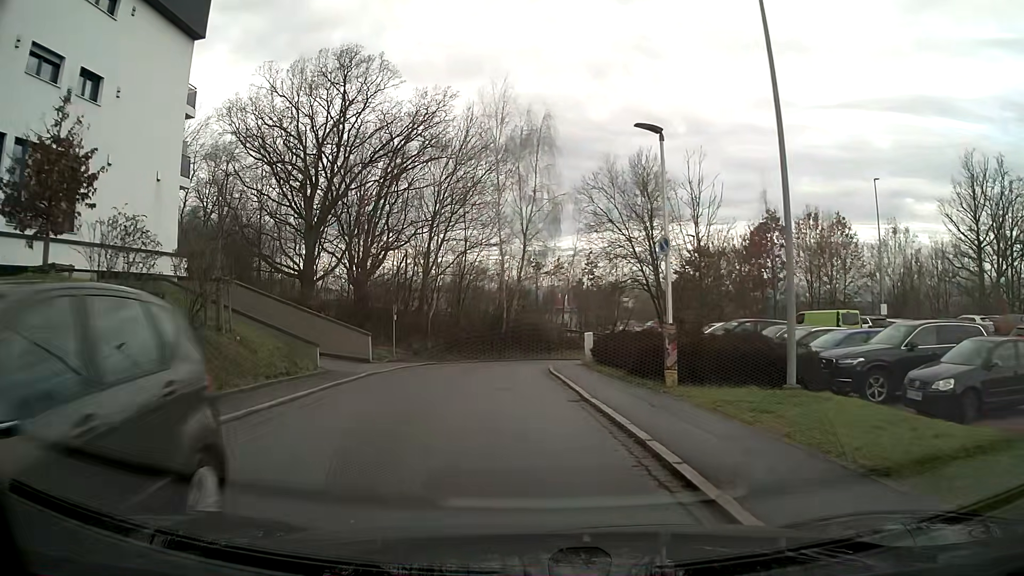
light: Day
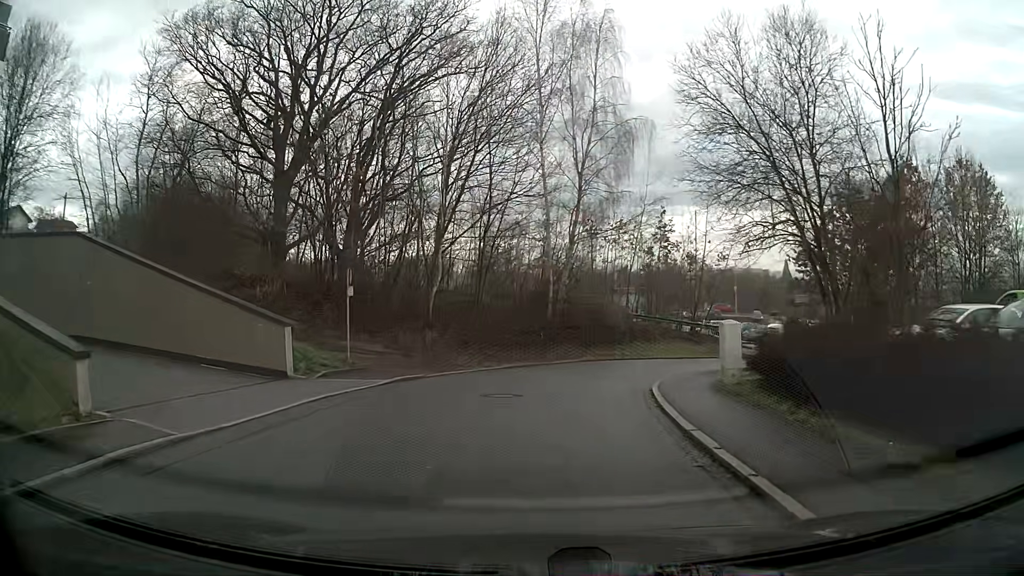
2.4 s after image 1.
(-0.5, +14.5) m; -3°
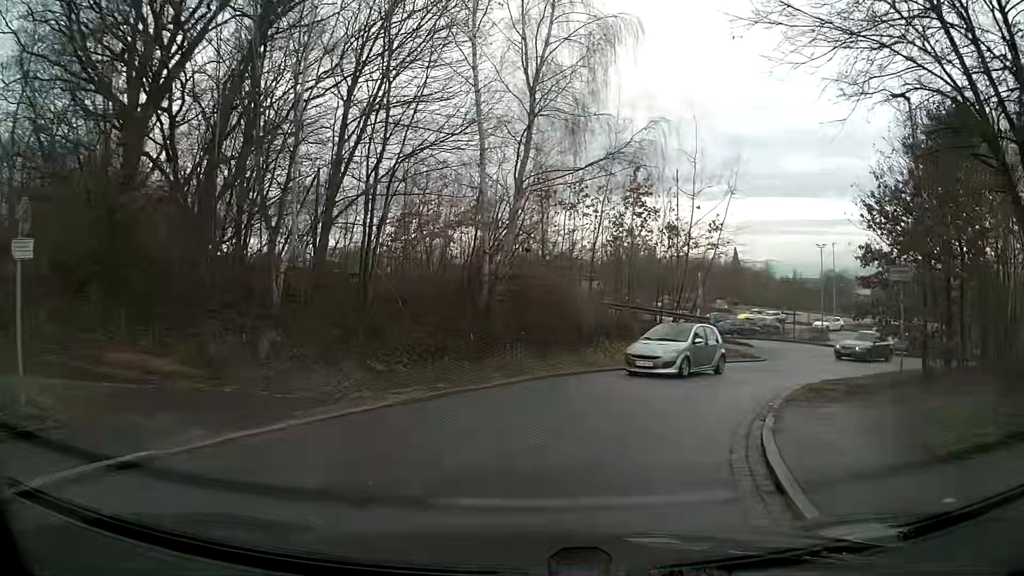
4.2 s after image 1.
(+0.5, +10.5) m; +6°
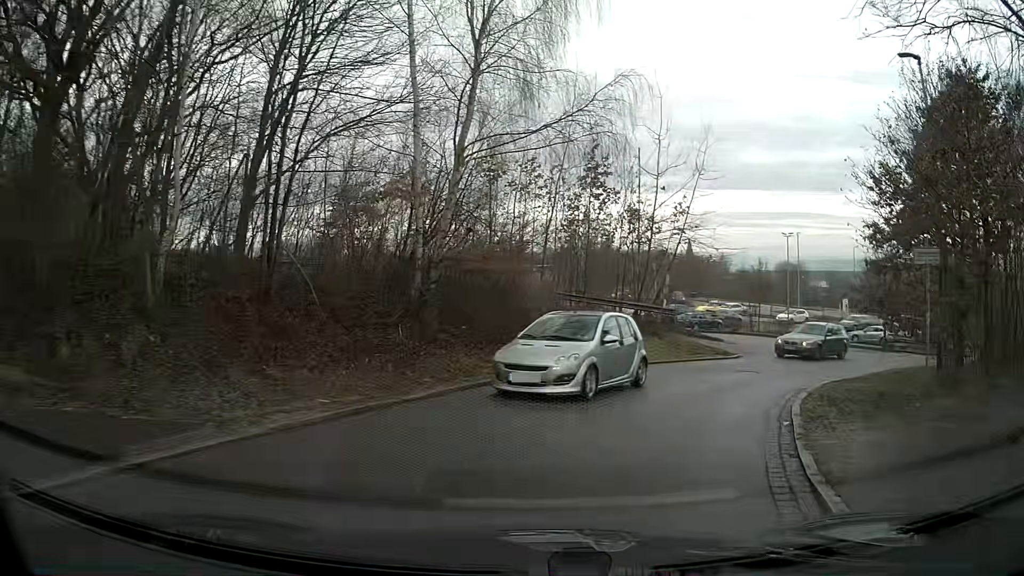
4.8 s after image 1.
(+0.1, +3.1) m; +5°
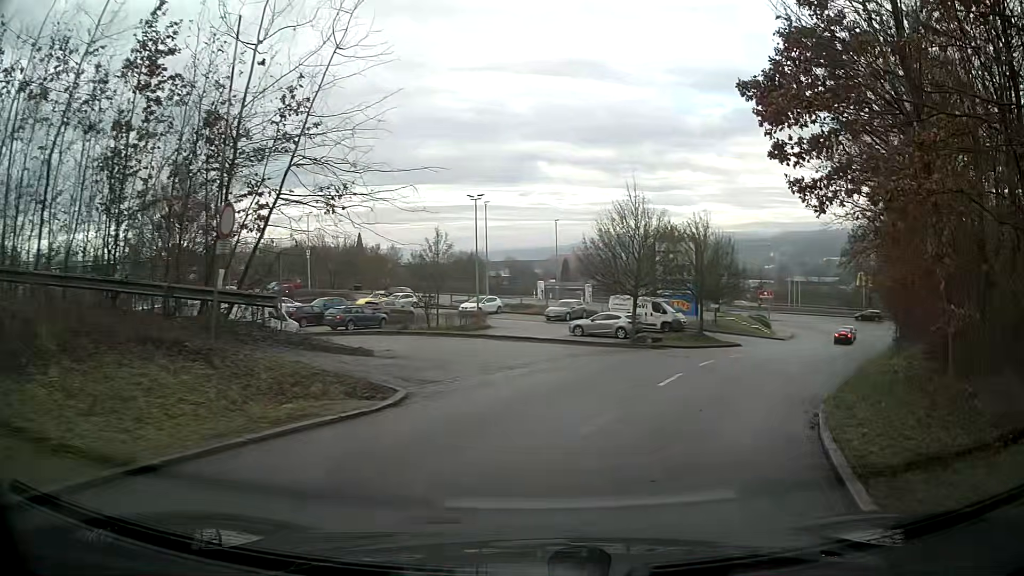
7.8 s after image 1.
(+3.6, +14.6) m; +28°
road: residential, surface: asphalt
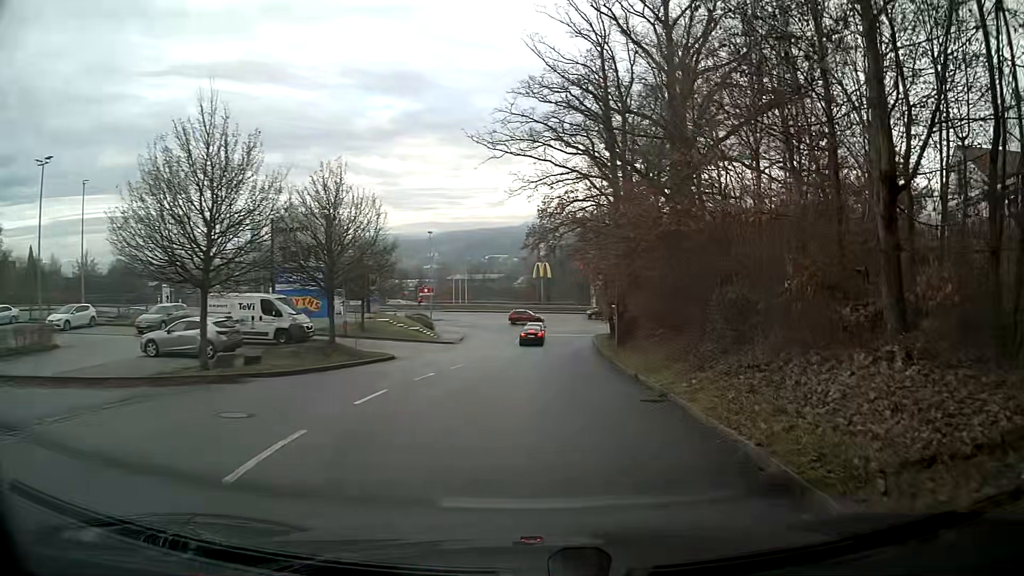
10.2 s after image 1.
(+3.5, +13.6) m; +27°
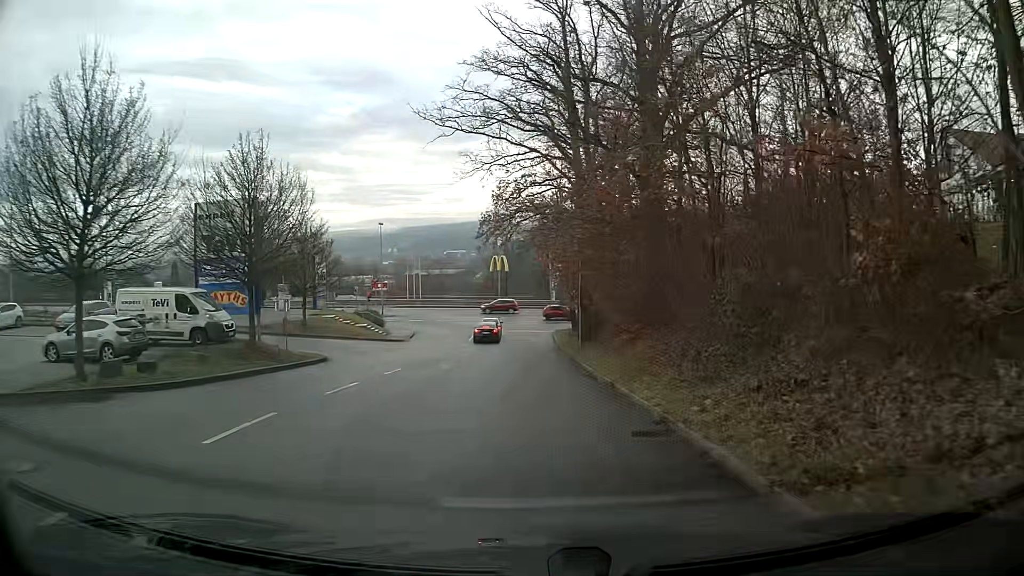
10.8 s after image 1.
(+0.1, +4.1) m; +2°
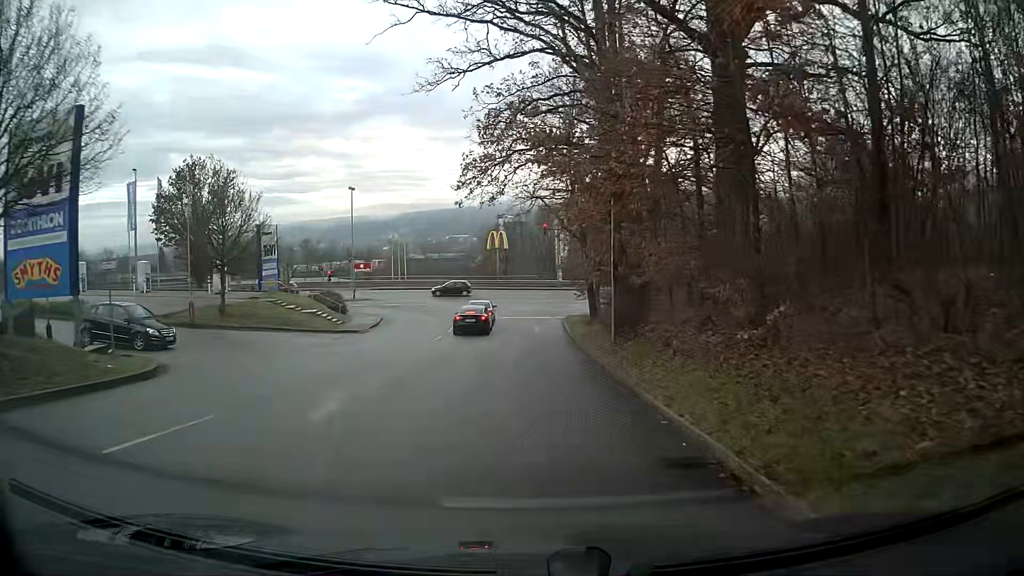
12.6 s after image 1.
(+0.1, +13.4) m; +1°
(0, +10) (0, +20) (0, +30) (0, +40) (+1, +50) (+8, +56) (+18, +57) (+28, +56) (+38, +55) (+48, +53) m
